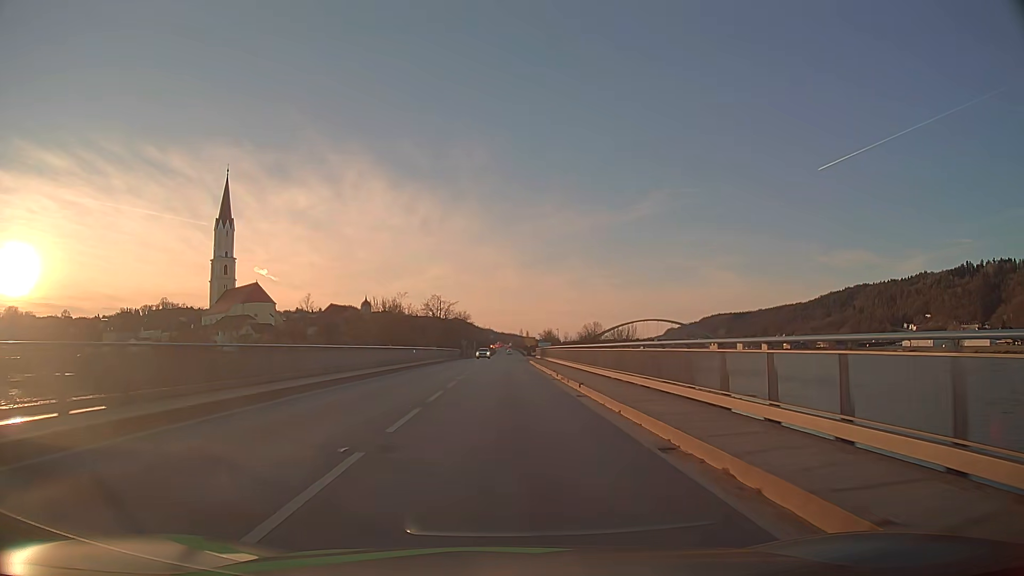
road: primary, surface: asphalt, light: Day
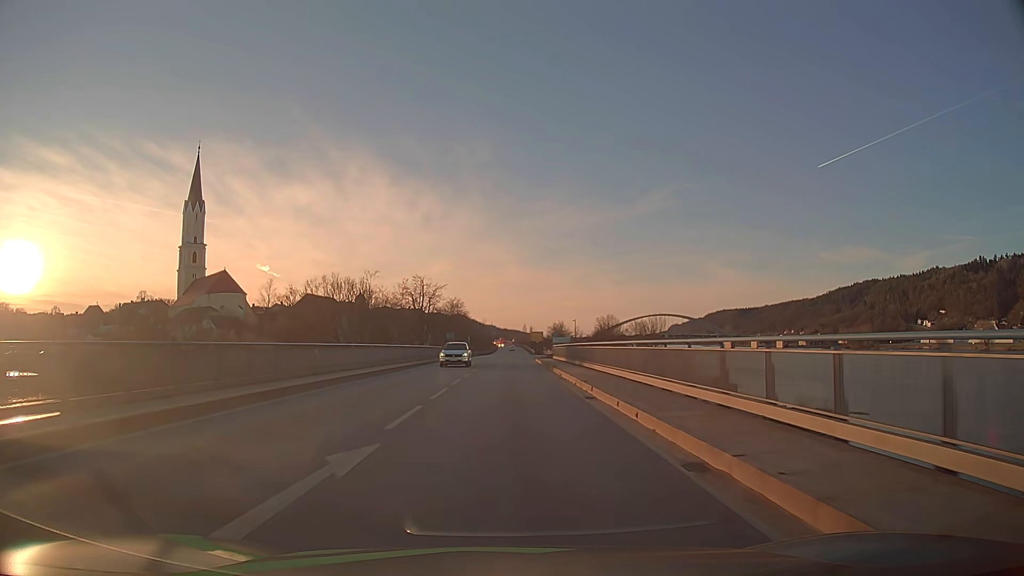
(0.0, +29.9) m; 0°
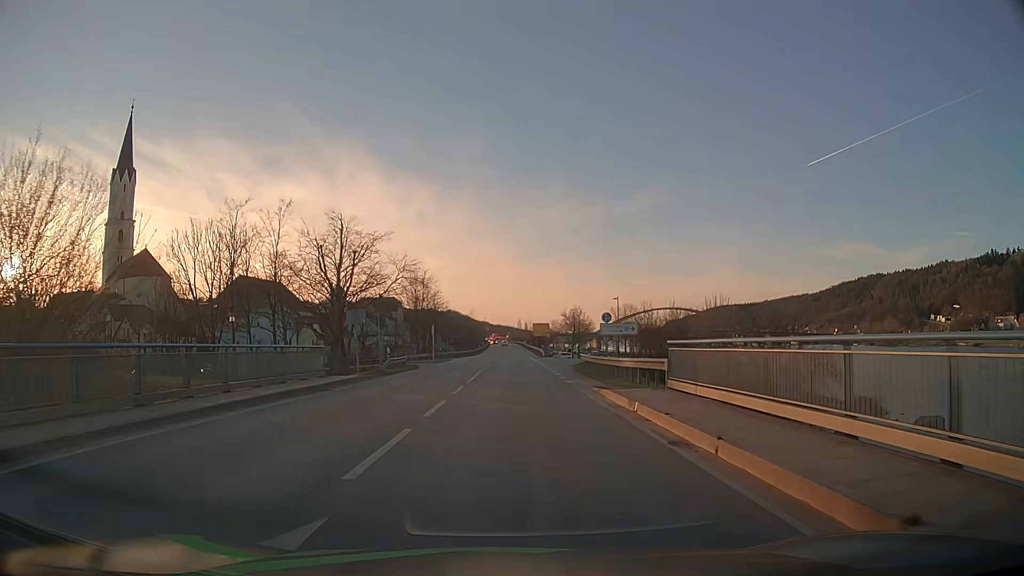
(+0.1, +45.9) m; +1°
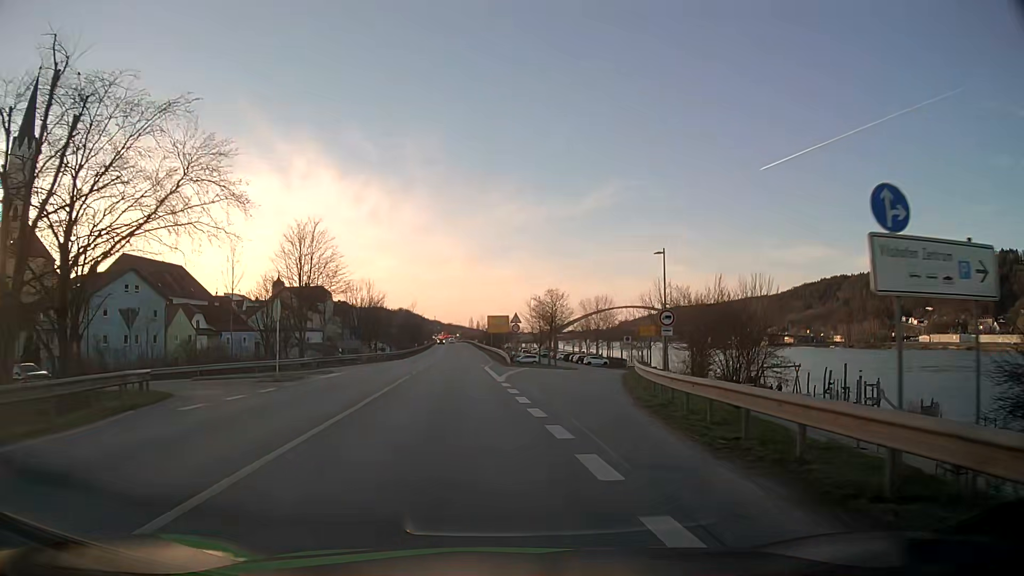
(+0.8, +32.4) m; +4°
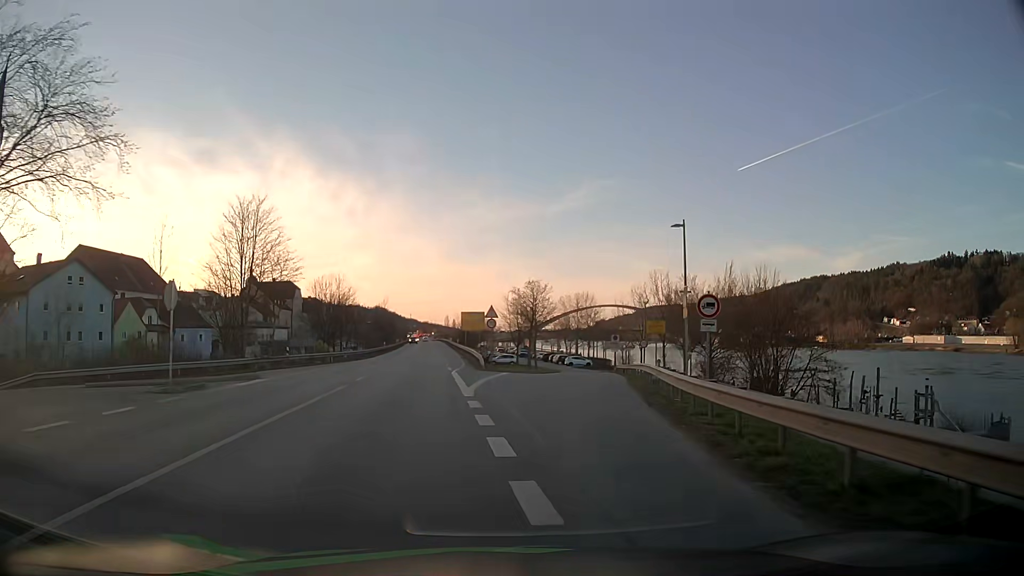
(+0.1, +7.5) m; +2°
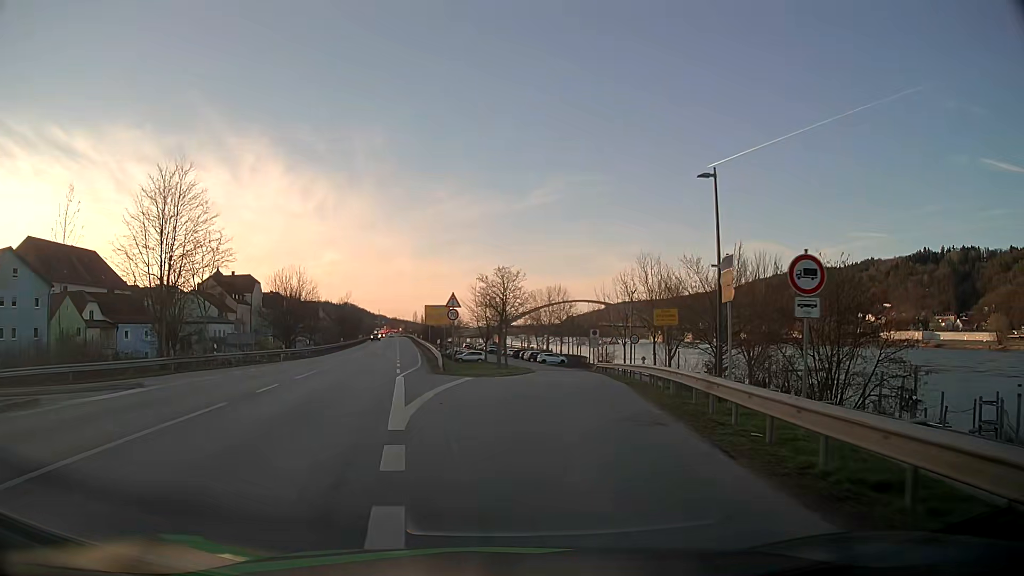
(+0.2, +7.2) m; +3°
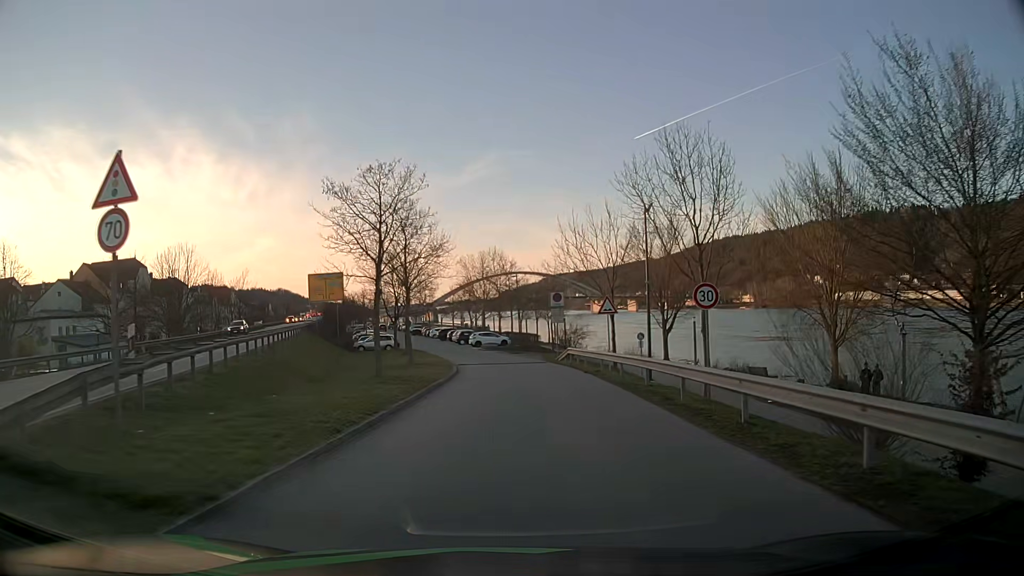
(+1.6, +24.6) m; +6°
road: residential
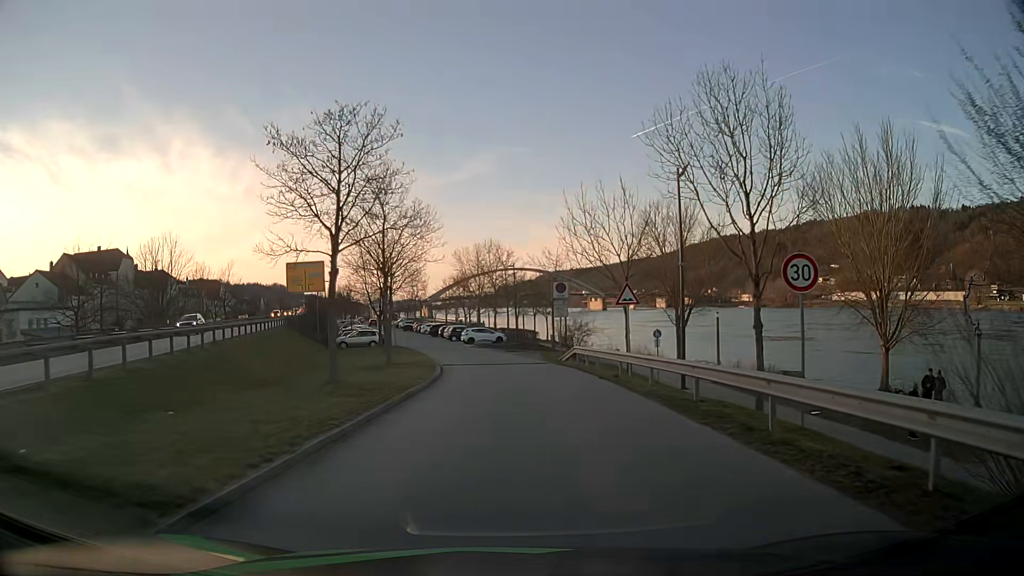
(0.0, +5.2) m; 0°
(0, +10) (0, +20) (-1, +30) (-2, +40) (-4, +50) (-6, +59) (-9, +69) (-11, +79) (-13, +89) (-16, +98) m
